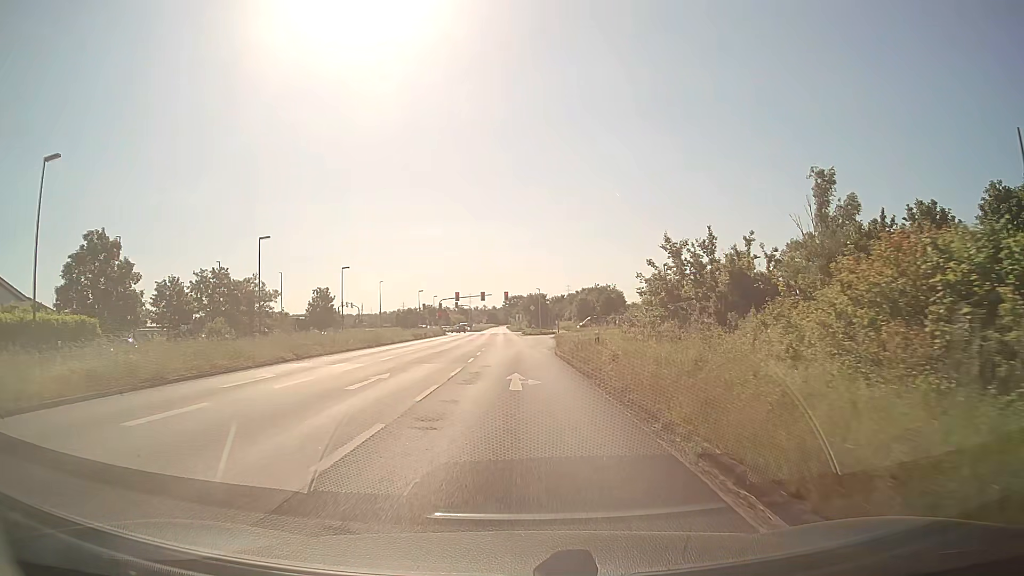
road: primary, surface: asphalt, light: Day
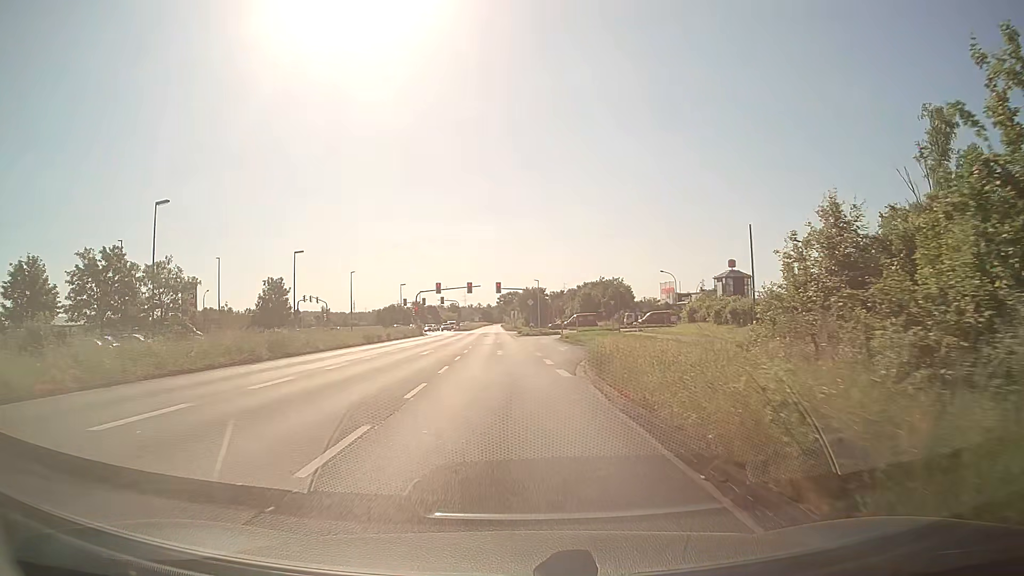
(+0.1, +18.9) m; 0°
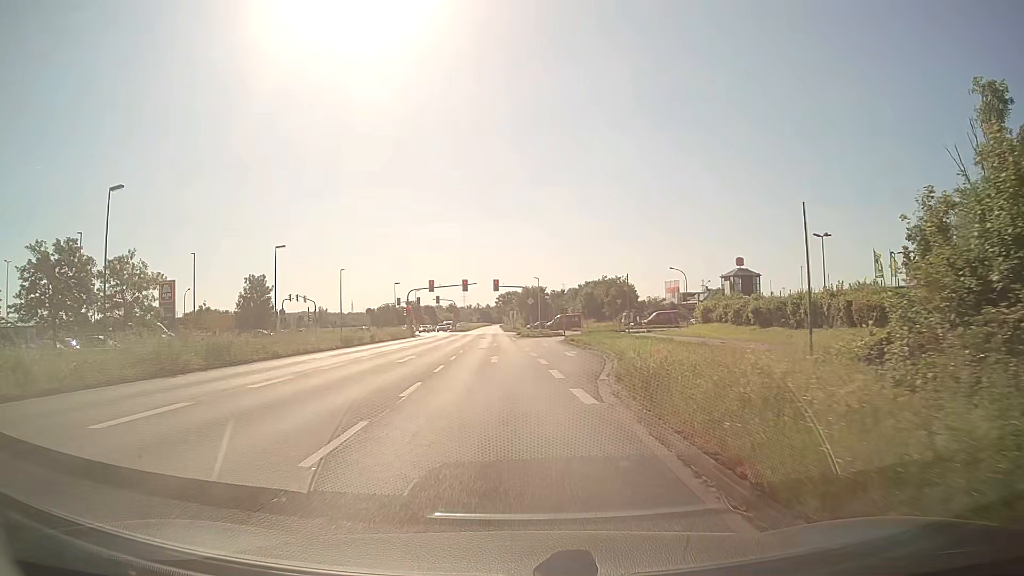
(0.0, +5.9) m; 0°
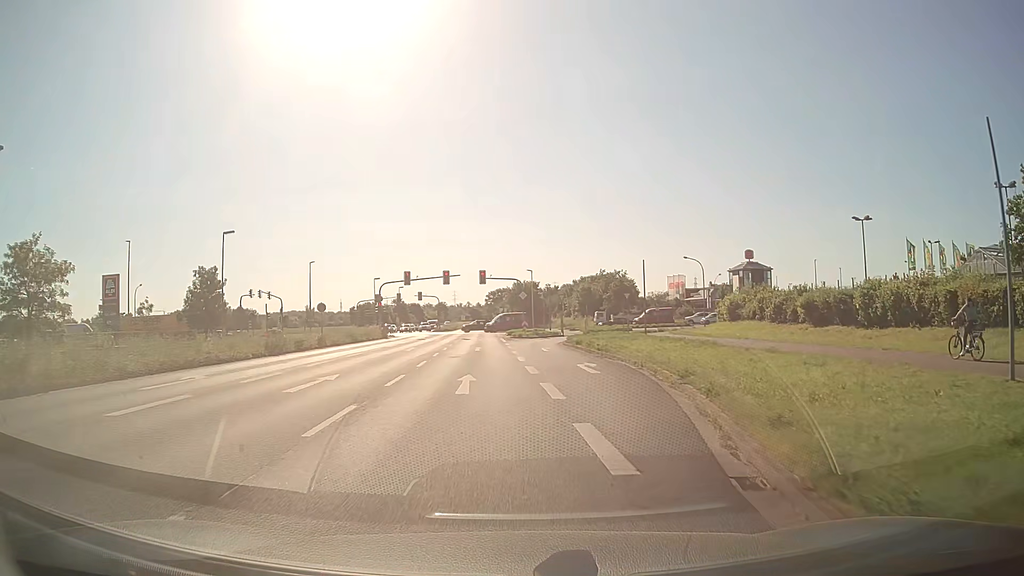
(0.0, +11.3) m; +1°
(0, +10) (+1, +20) (+1, +30) (+1, +40) (+2, +50) (+4, +60) (+9, +68) (+16, +76) (+24, +81) (+34, +84) m
